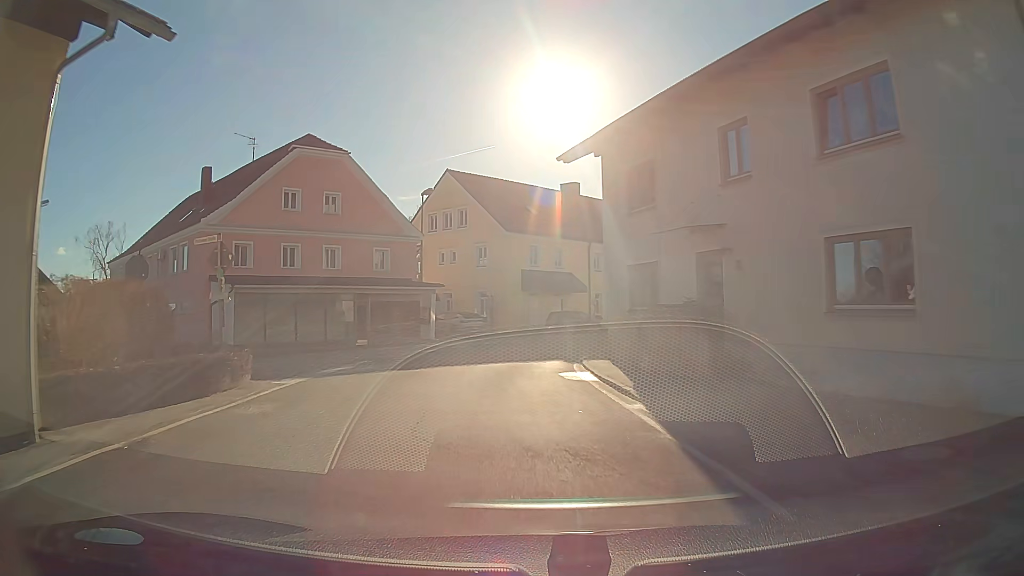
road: secondary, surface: asphalt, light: Day
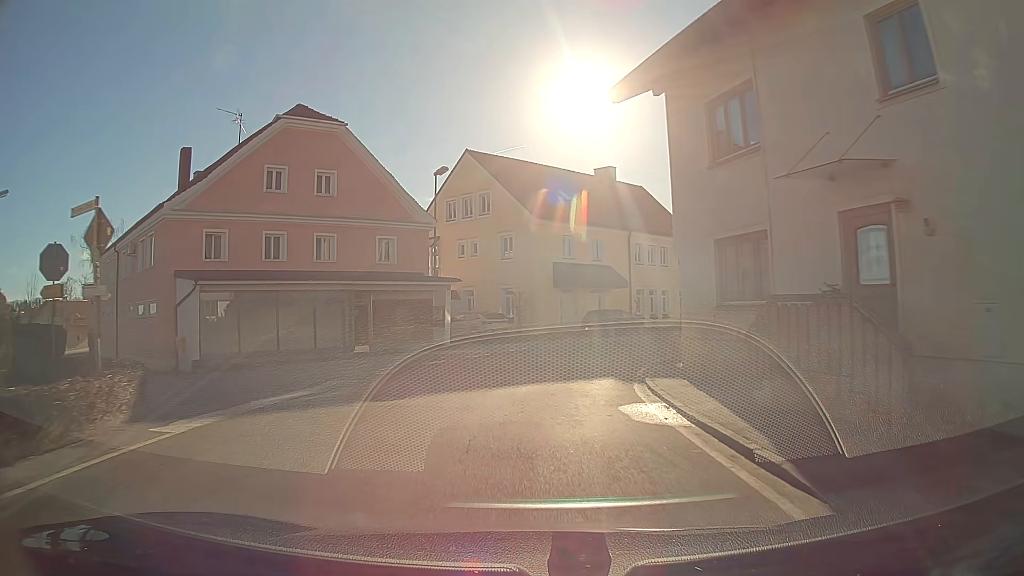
(-0.1, +5.7) m; -2°
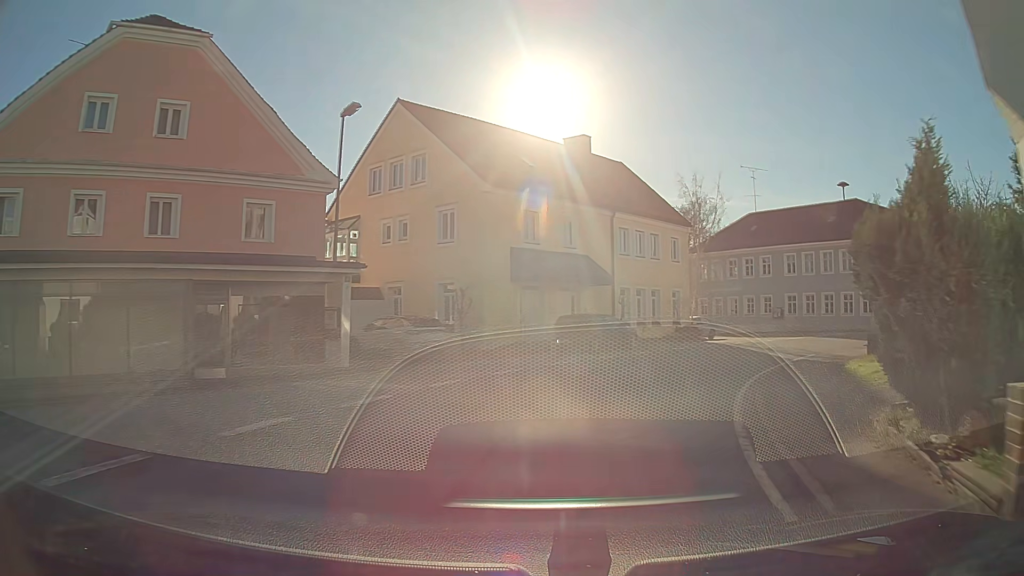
(+0.4, +10.5) m; +6°
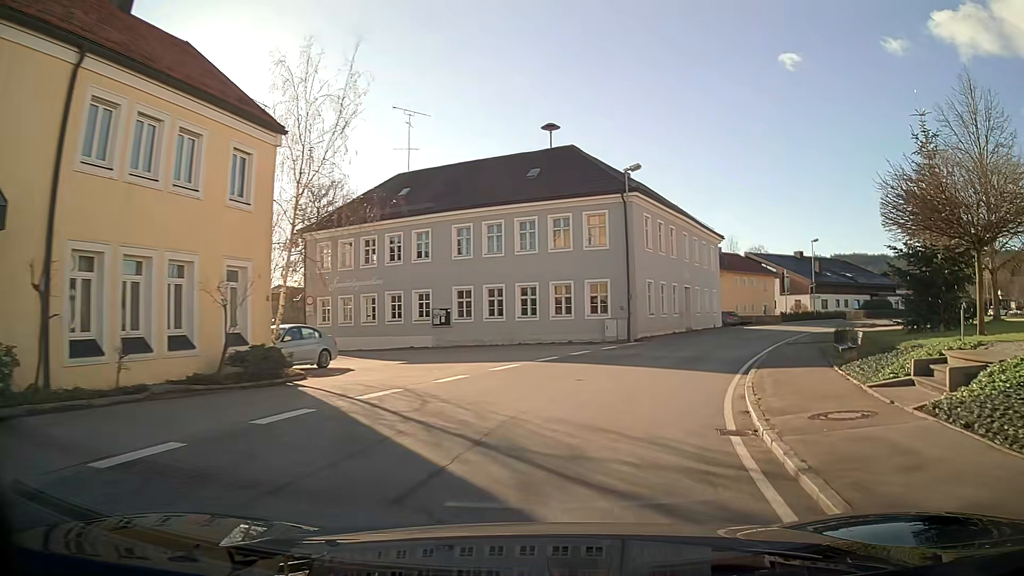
(+6.1, +20.1) m; +32°
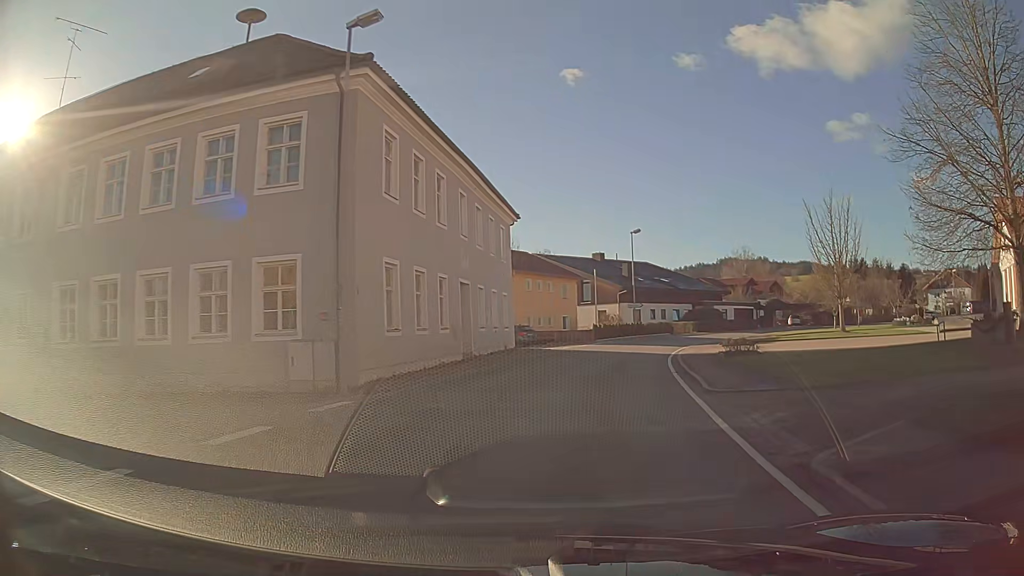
(+3.2, +17.5) m; +19°
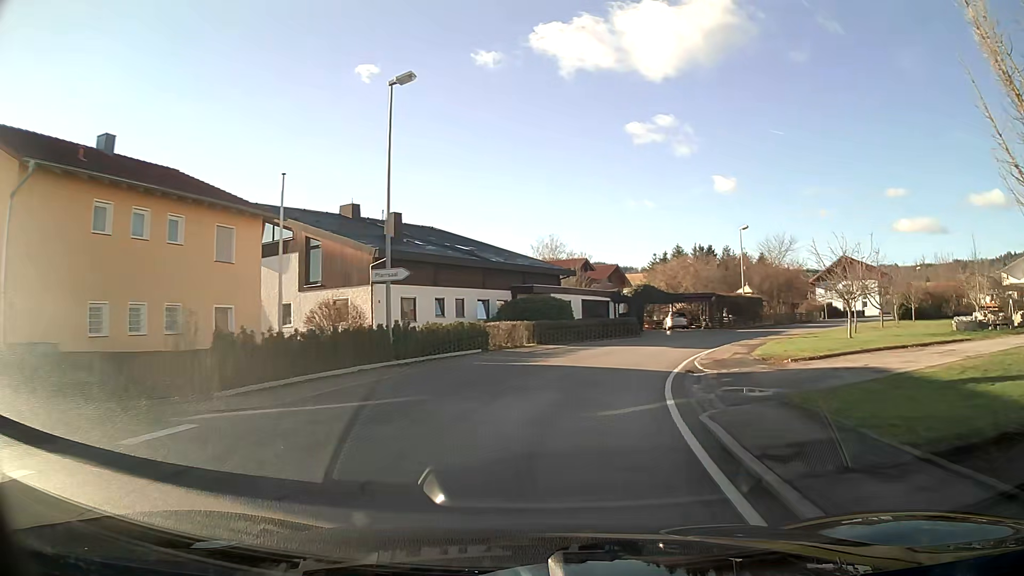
(+5.2, +33.9) m; +18°
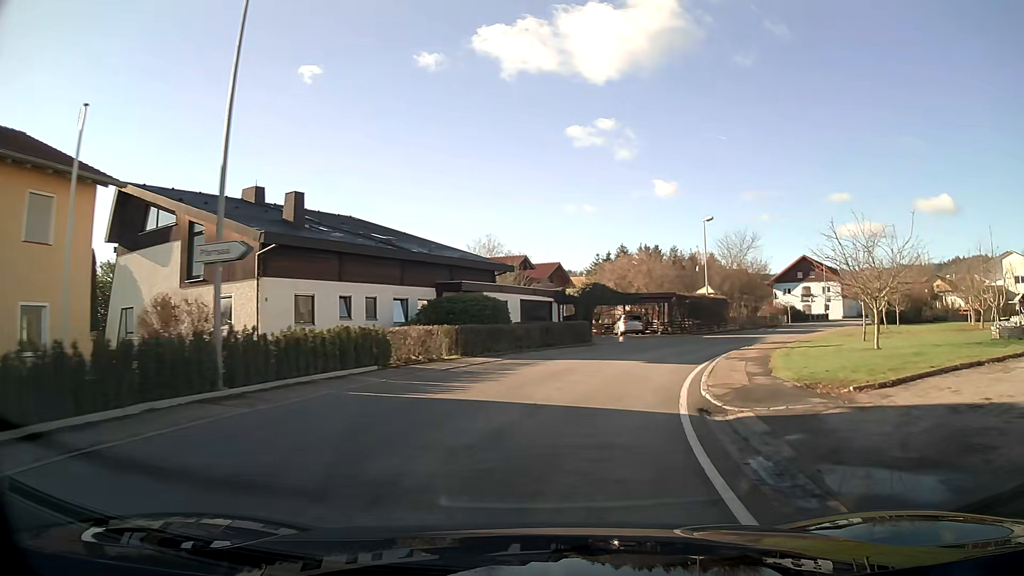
(+0.4, +7.3) m; +6°
